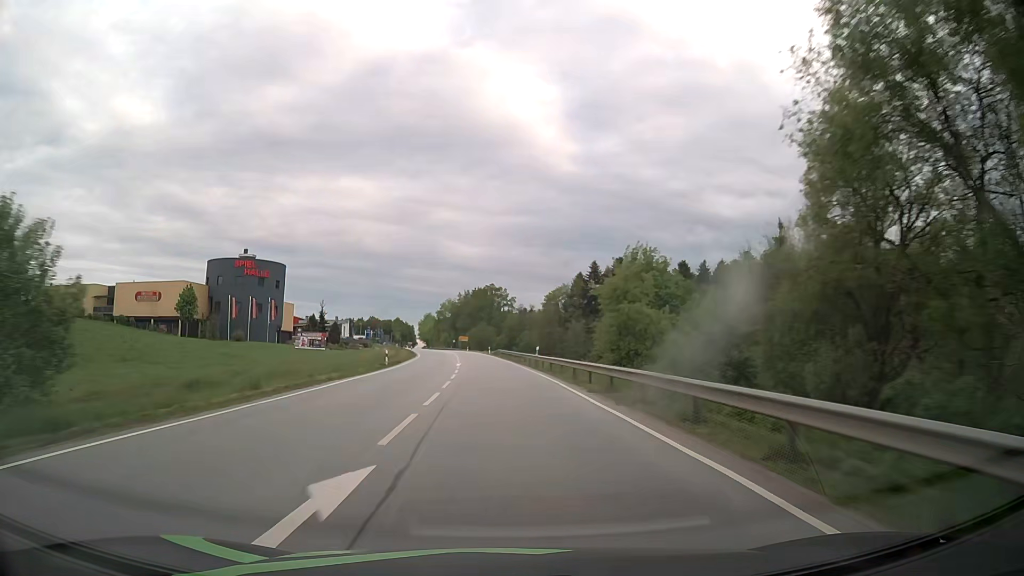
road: primary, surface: asphalt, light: Day
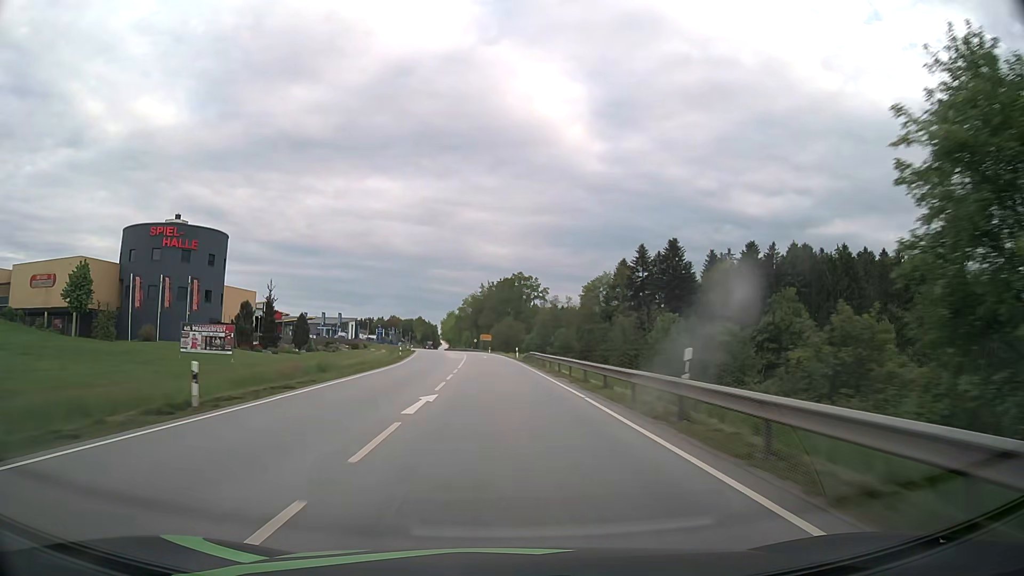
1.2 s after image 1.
(-0.7, +31.6) m; -3°
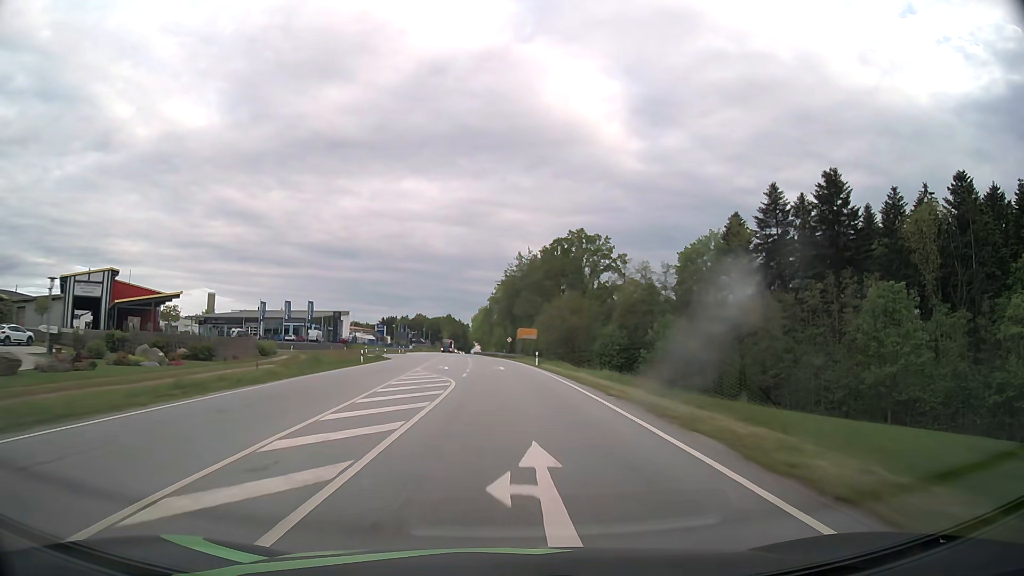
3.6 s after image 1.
(-2.1, +63.1) m; -3°
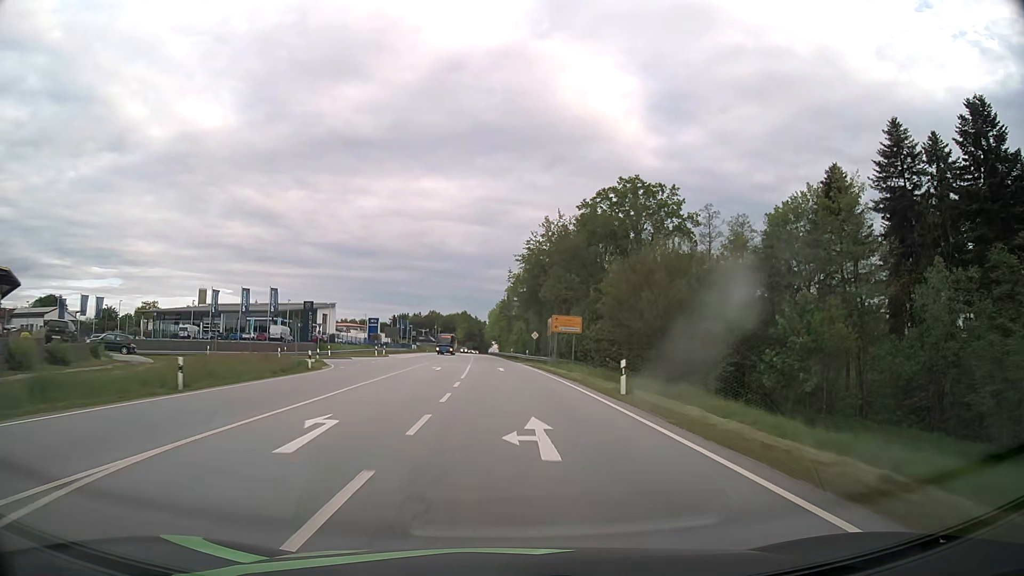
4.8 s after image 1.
(-0.5, +31.6) m; -2°
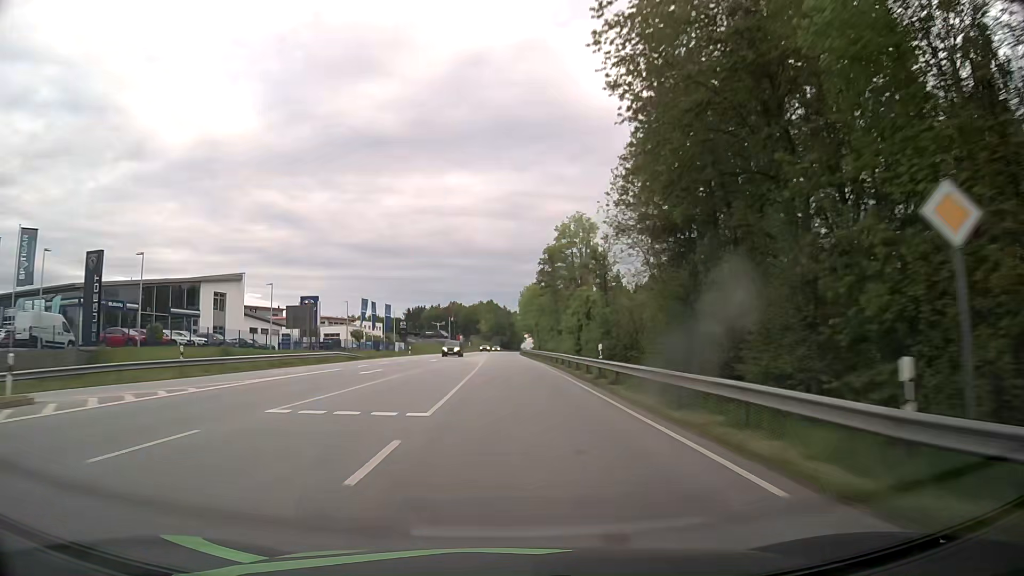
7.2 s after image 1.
(-1.6, +63.4) m; -3°
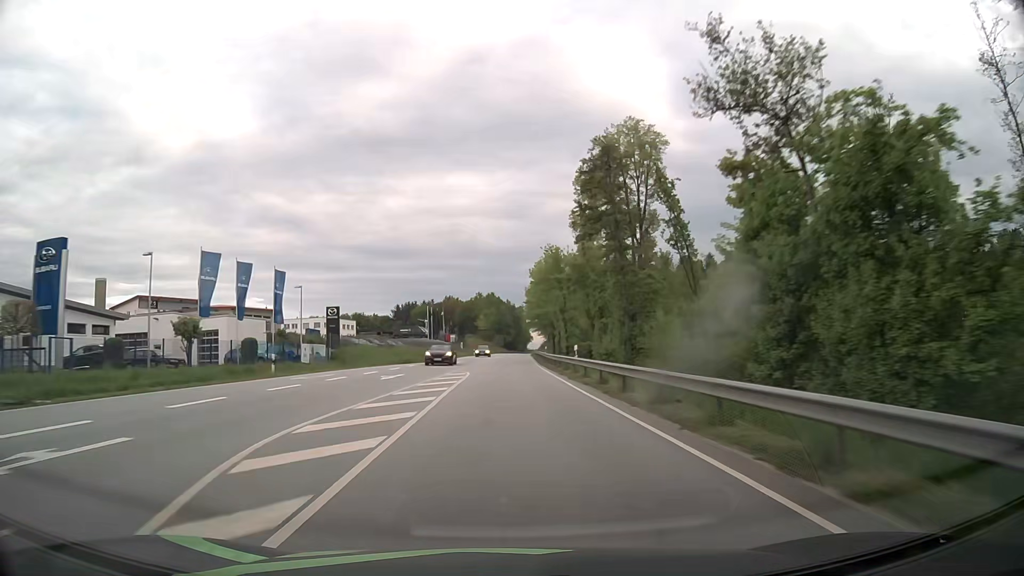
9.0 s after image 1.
(-0.2, +47.6) m; 0°
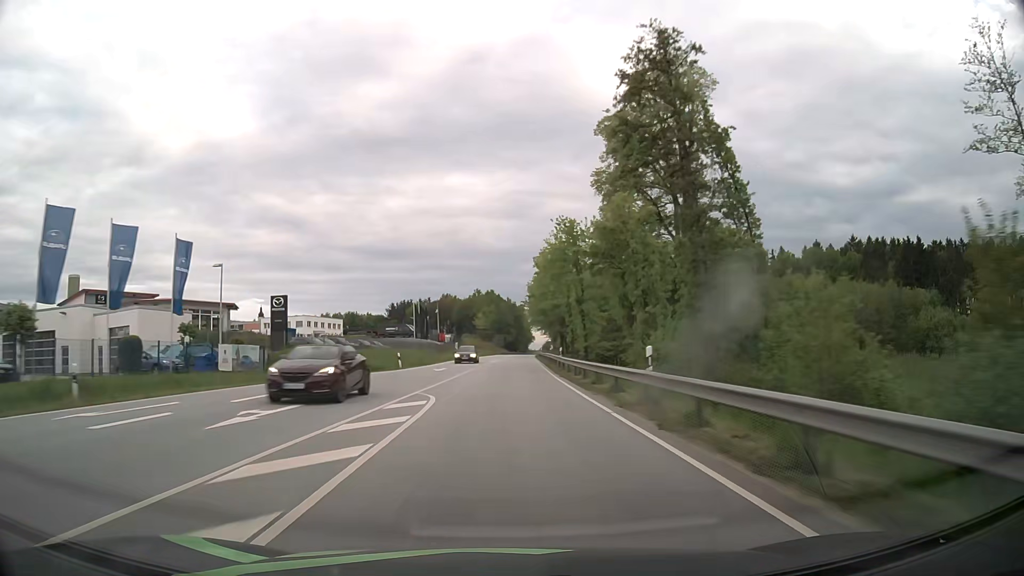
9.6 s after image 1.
(0.0, +15.8) m; 0°
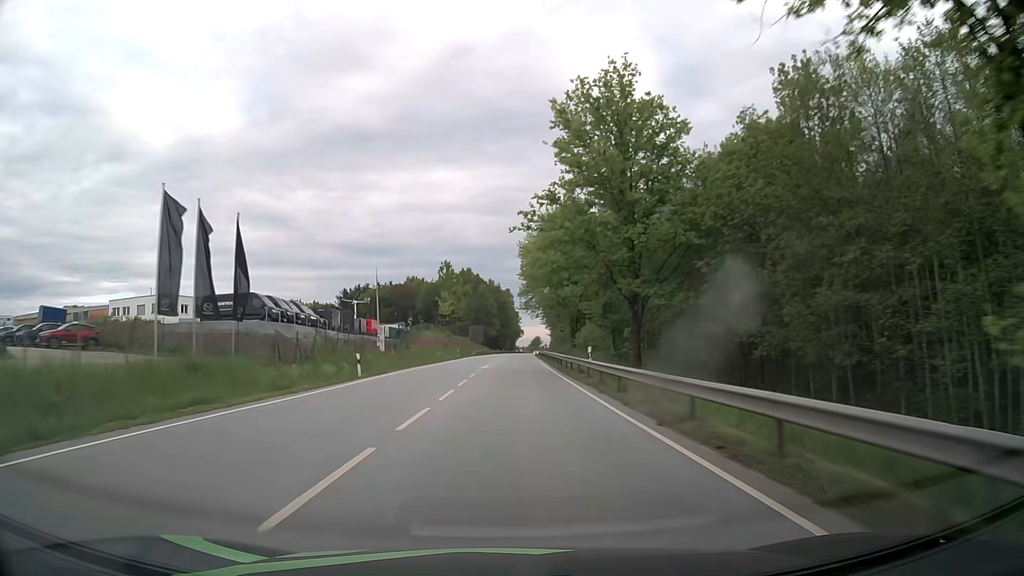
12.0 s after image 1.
(+0.6, +63.4) m; +2°
(0, +10) (0, +20) (0, +30) (0, +40) (0, +50) (0, +60) (+1, +70) (+1, +80) (+1, +90) (+2, +100) m
